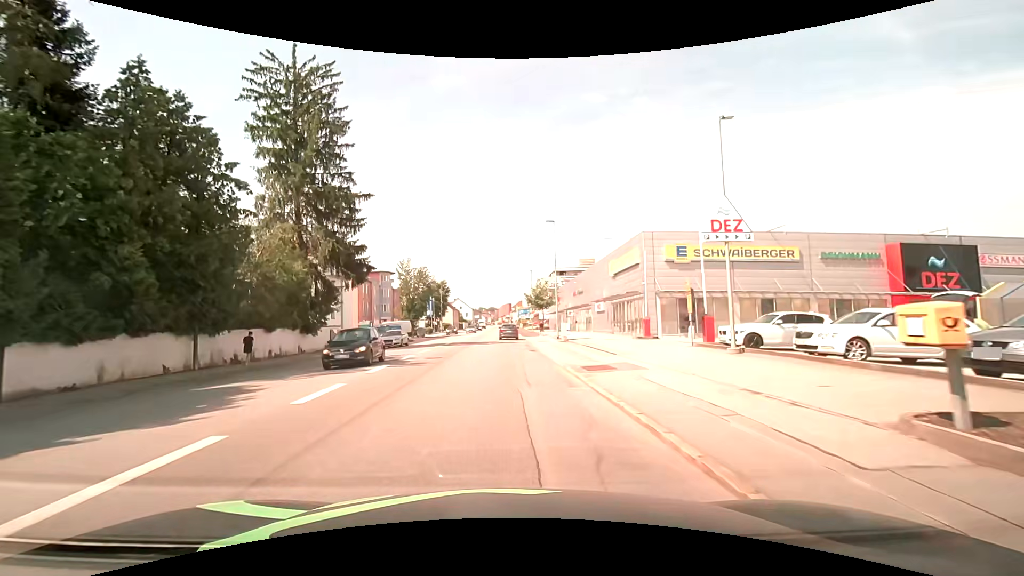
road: tertiary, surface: asphalt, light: Day
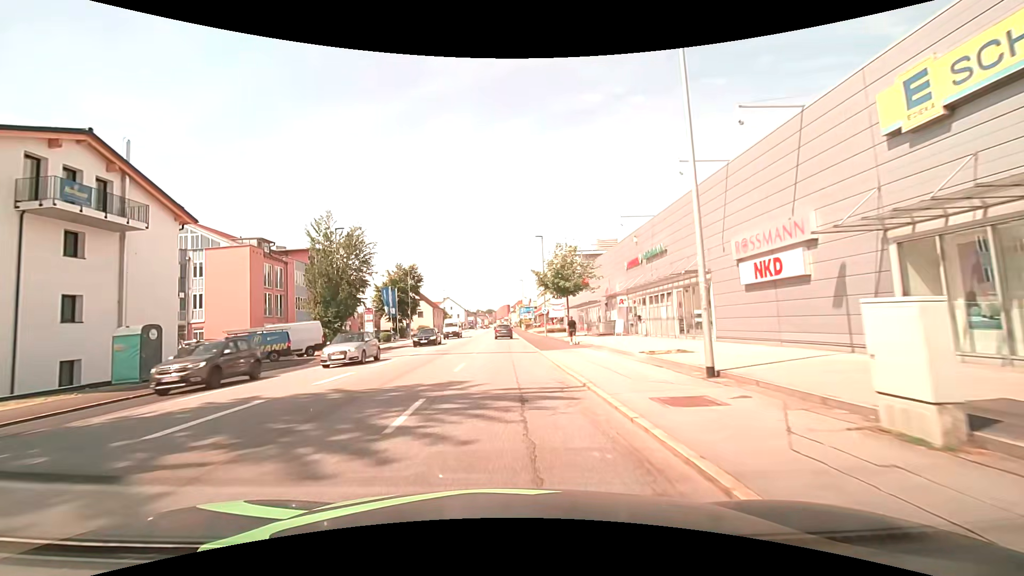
(+0.2, +32.5) m; 0°
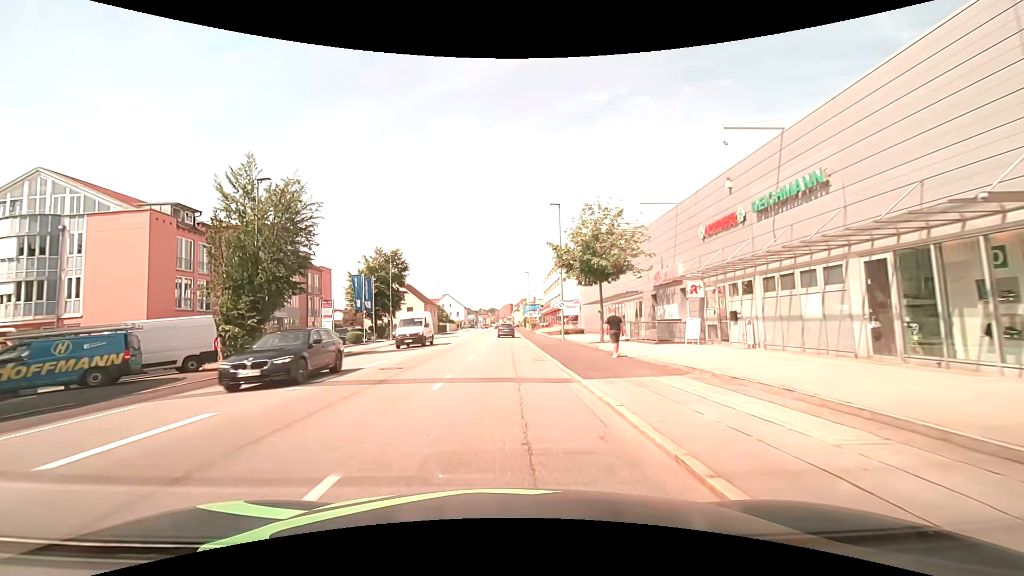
(0.0, +13.7) m; 0°
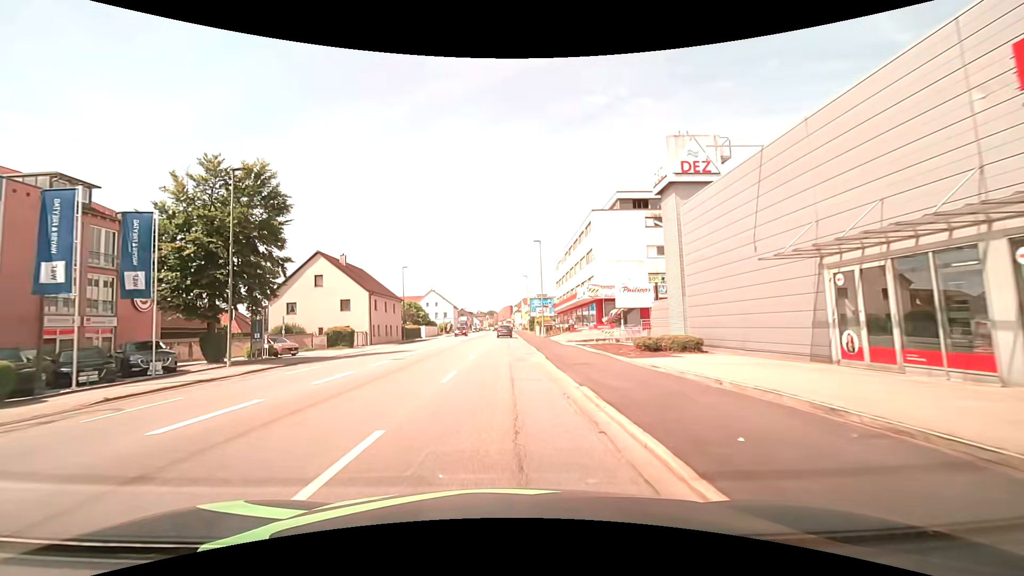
(+0.1, +34.3) m; 0°
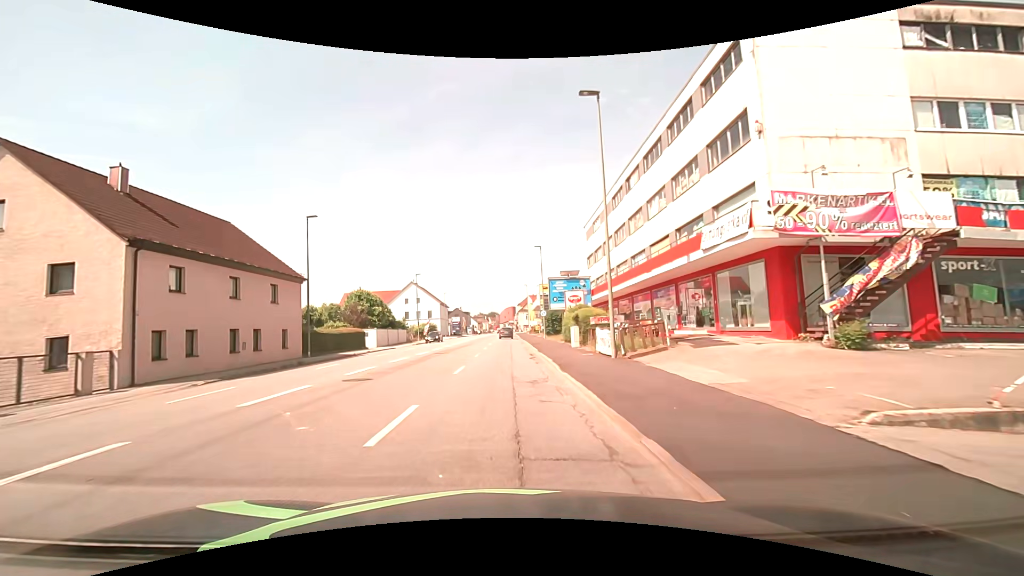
(-0.1, +33.9) m; -1°
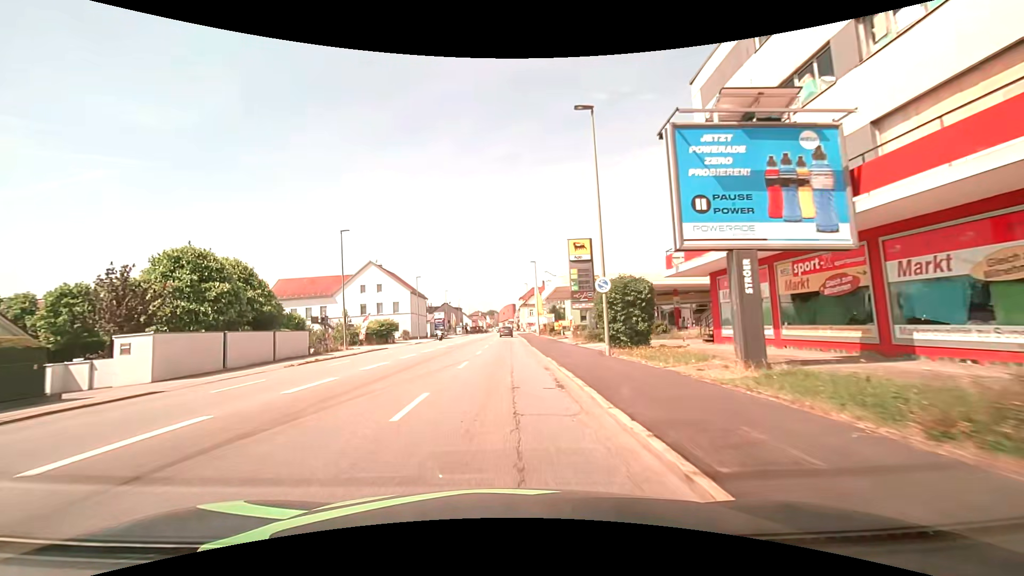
(+0.2, +34.5) m; 0°
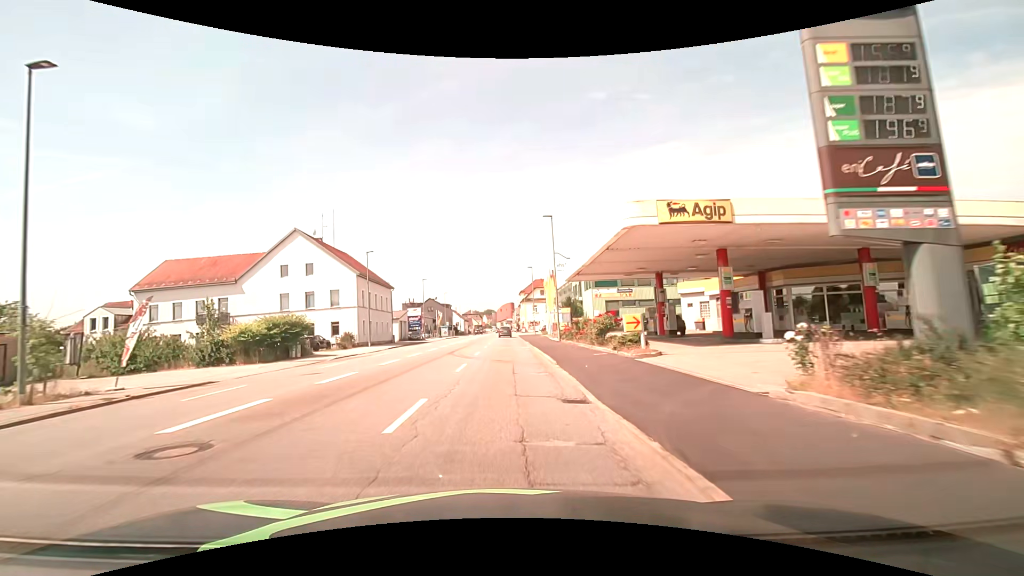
(+0.1, +28.2) m; 0°
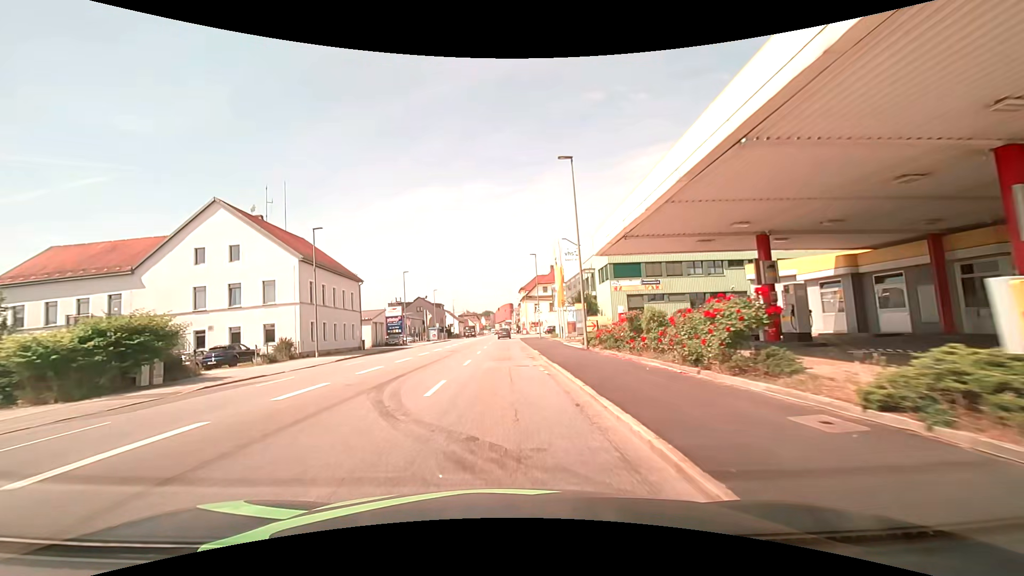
(+0.1, +14.4) m; 0°
(0, +10) (0, +20) (0, +30) (0, +40) (0, +50) (0, +60) (0, +70) (0, +80) (0, +90) (0, +100) m
